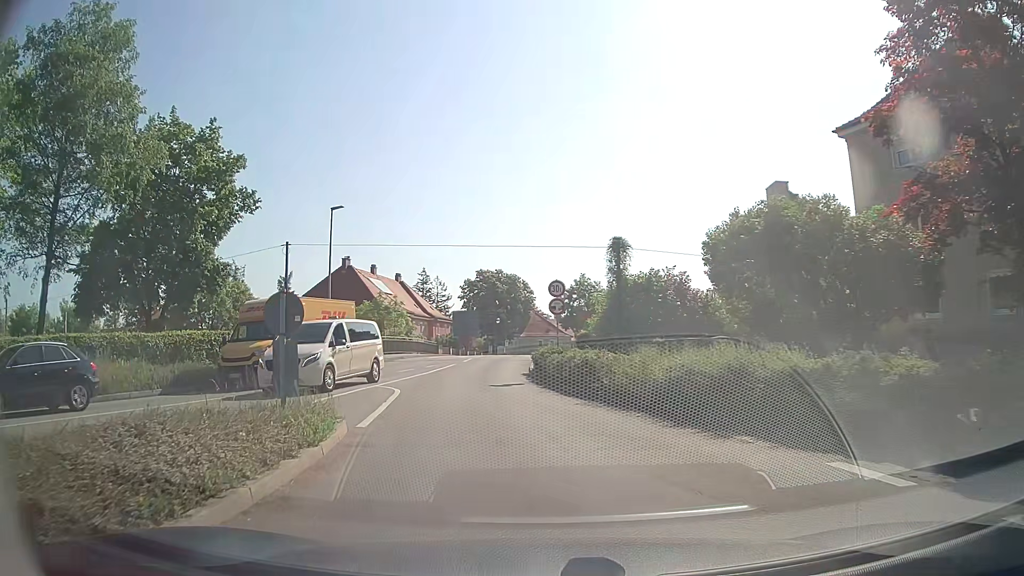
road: tertiary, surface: asphalt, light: Day
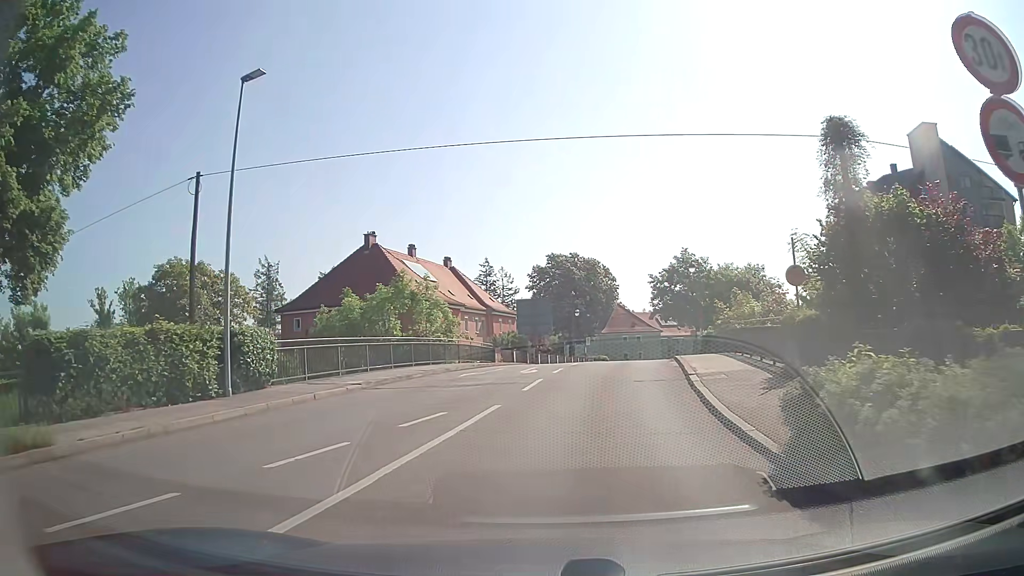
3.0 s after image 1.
(-2.3, +20.1) m; -8°
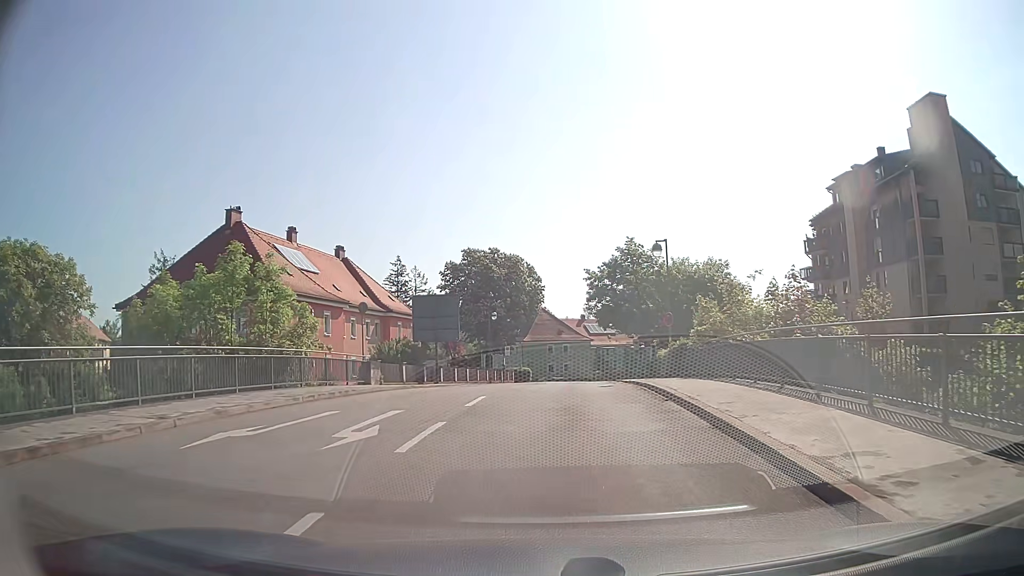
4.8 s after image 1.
(+0.8, +13.2) m; +7°
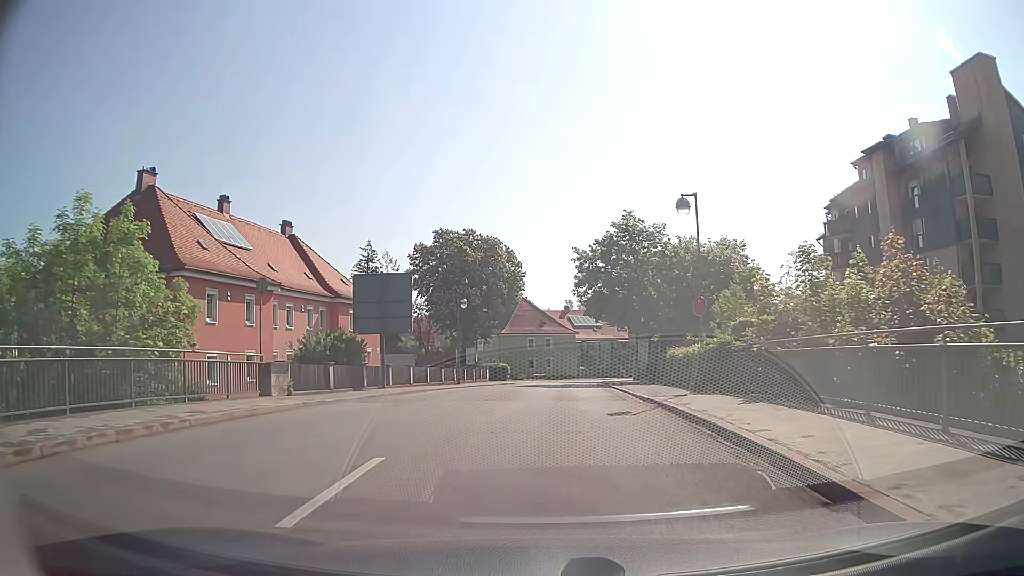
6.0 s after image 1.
(+0.1, +9.2) m; +1°
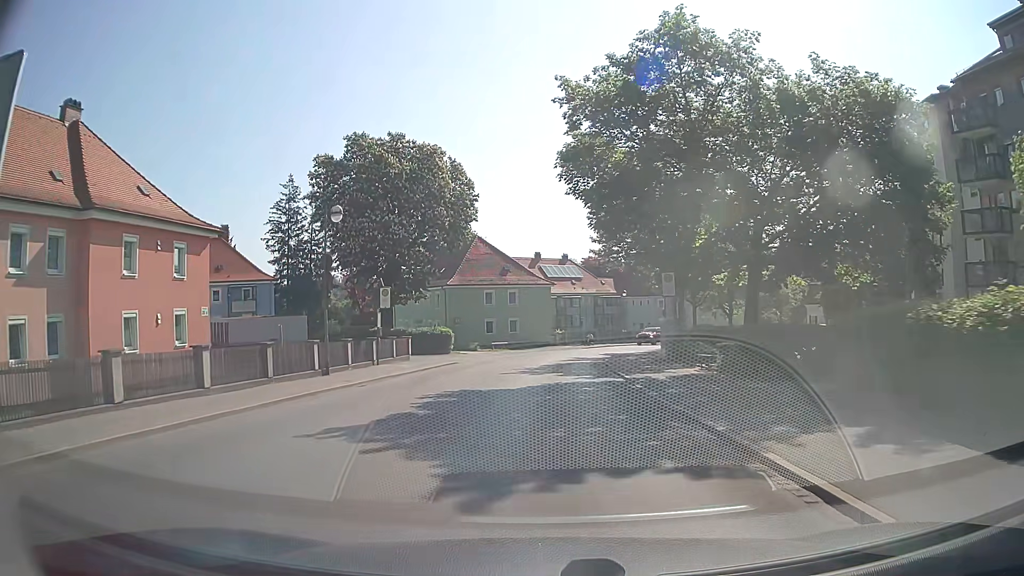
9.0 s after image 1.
(+0.6, +24.4) m; +3°
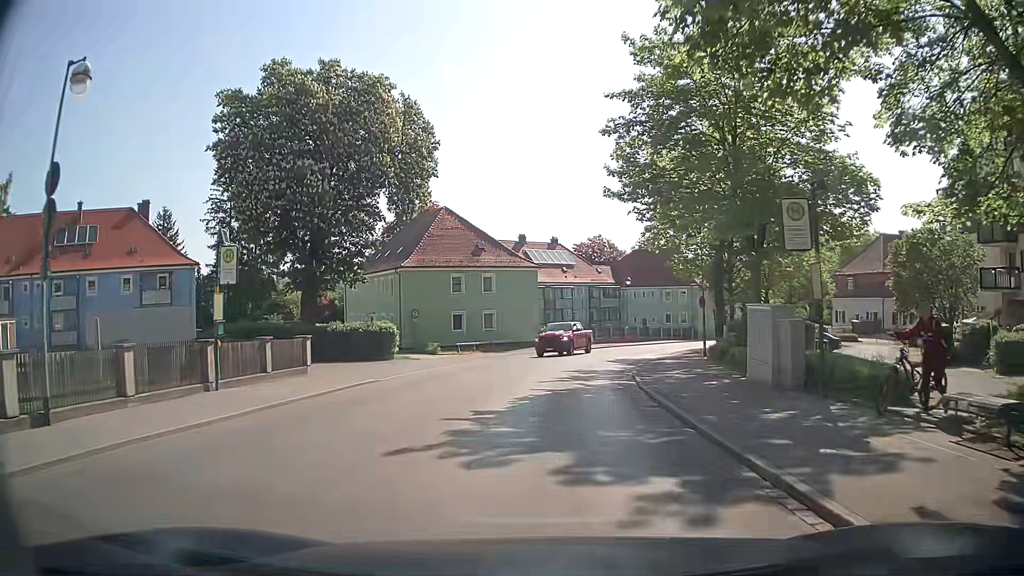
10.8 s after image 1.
(-0.1, +14.6) m; 0°
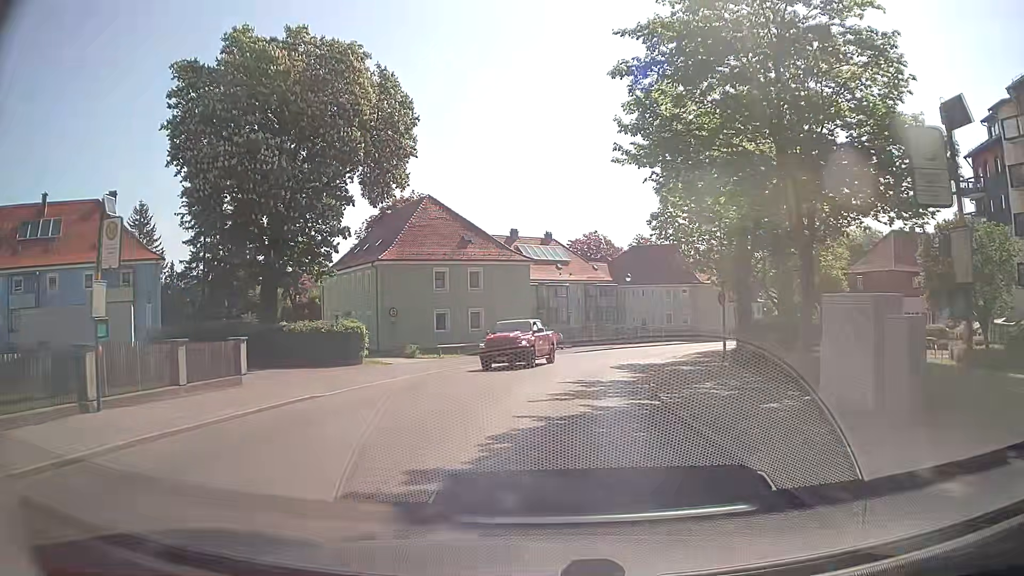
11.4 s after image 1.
(0.0, +4.8) m; 0°
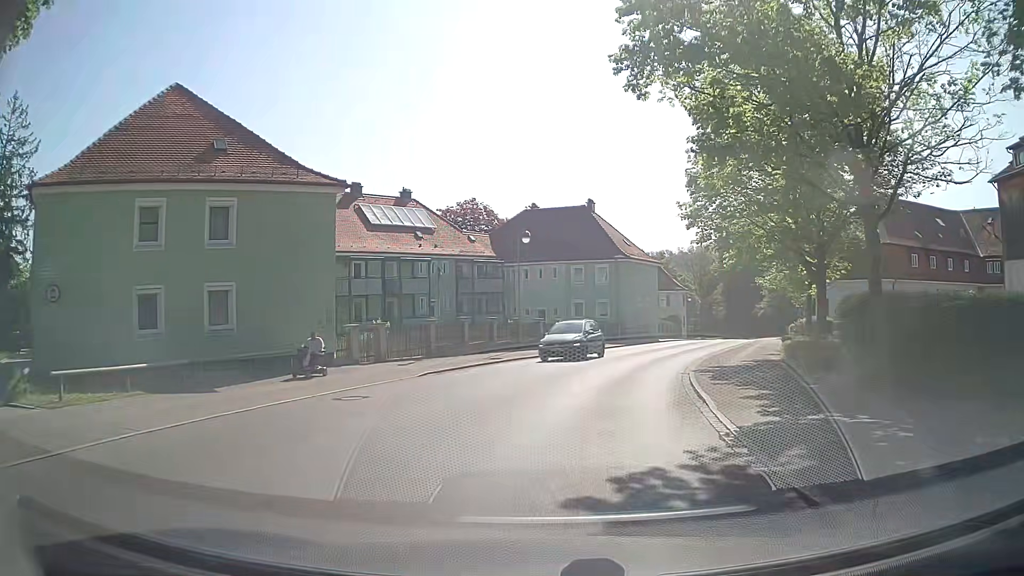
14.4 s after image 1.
(+2.0, +23.8) m; +11°
(0, +10) (+2, +20) (+5, +29) (+8, +39) (+12, +48) (+16, +57) (+19, +67) (+23, +76) (+25, +86) (+26, +96) m
